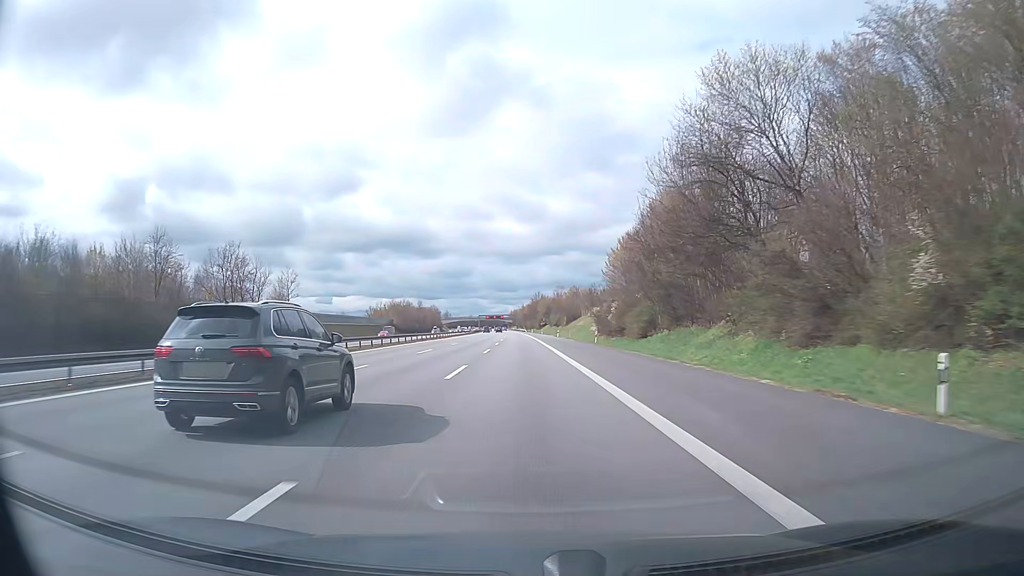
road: motorway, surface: asphalt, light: Day
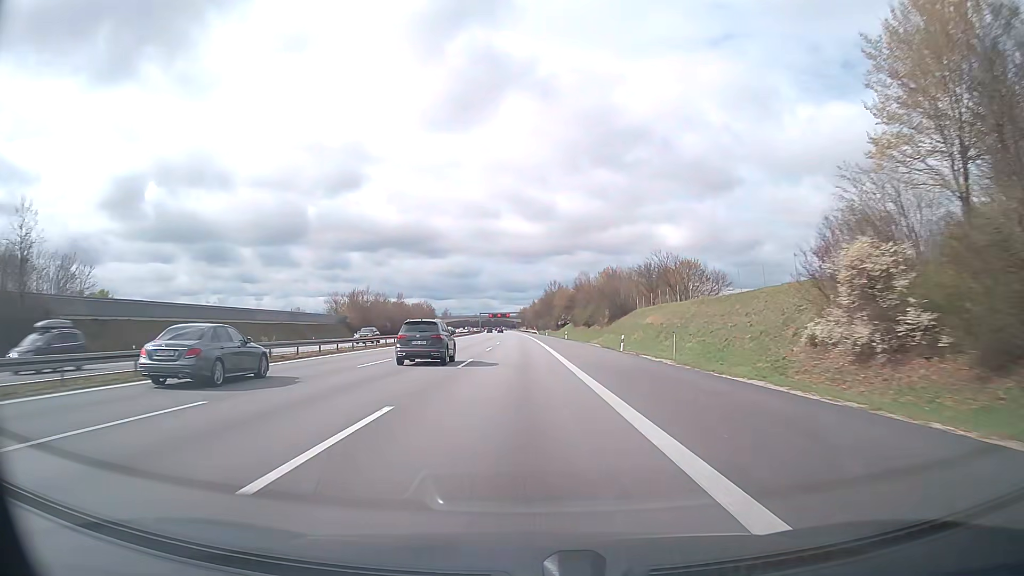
(-0.2, +66.5) m; -1°
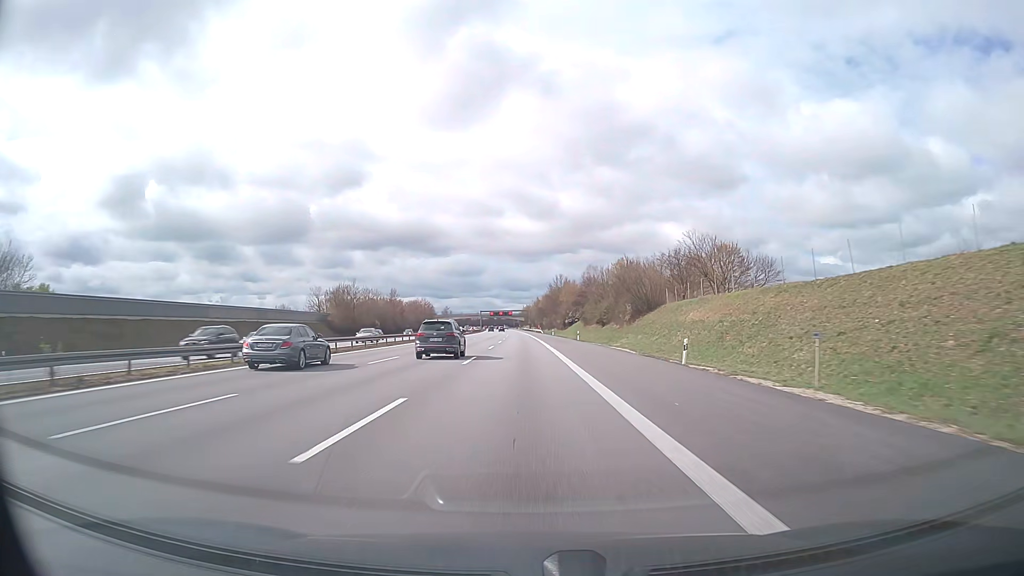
(-0.1, +16.6) m; 0°
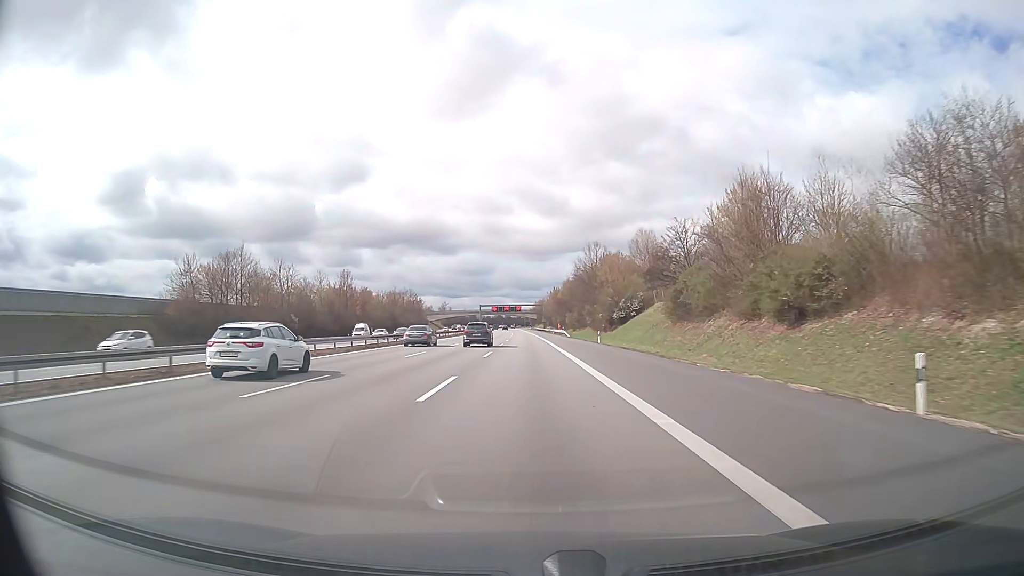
(-0.8, +66.6) m; -1°
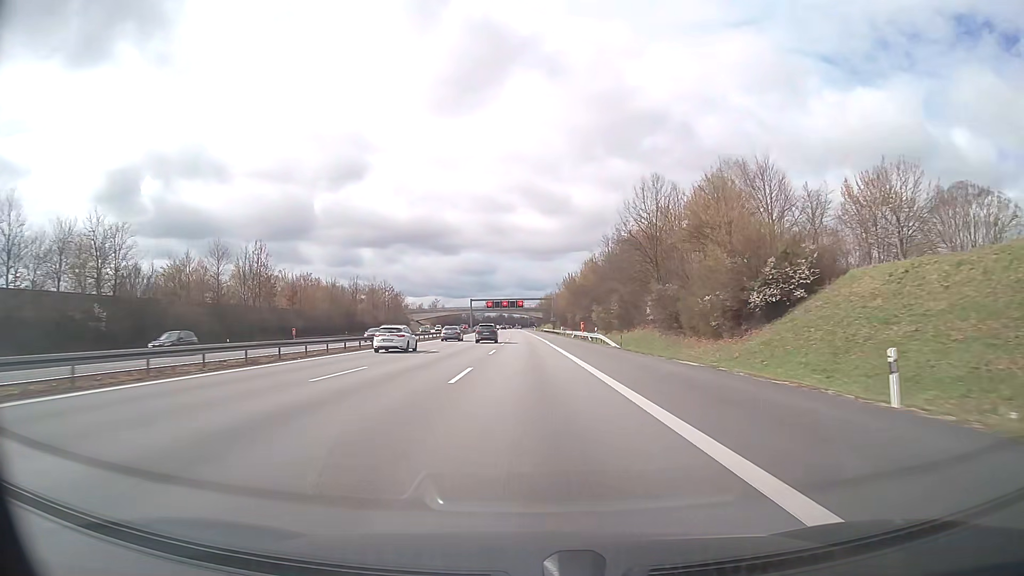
(-0.2, +49.9) m; 0°
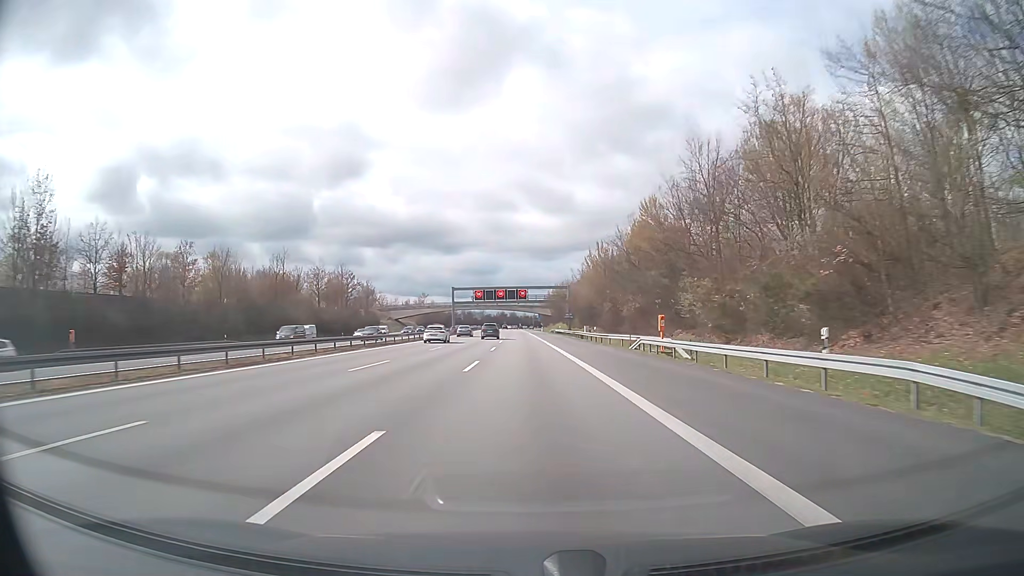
(-0.1, +50.0) m; 0°
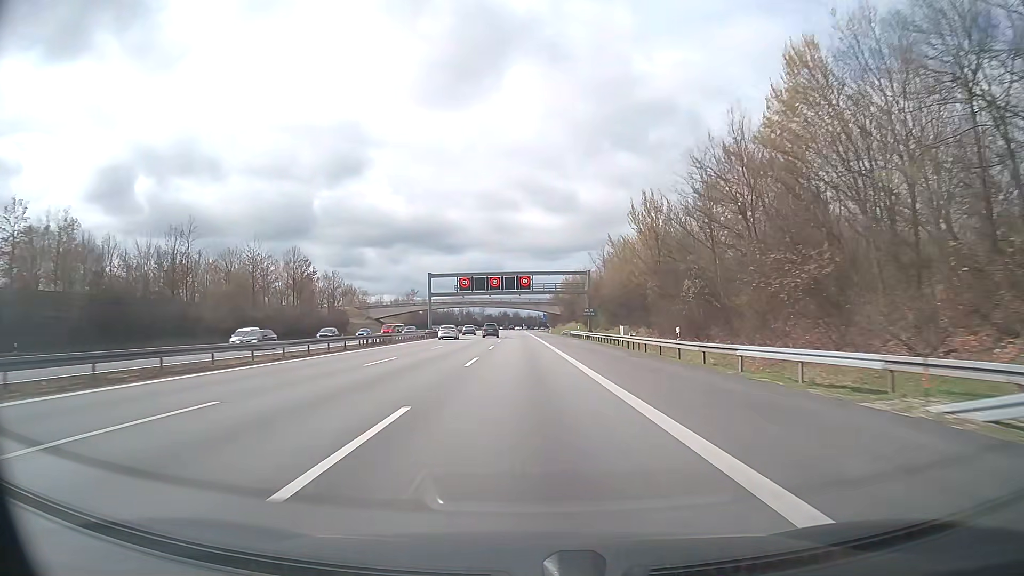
(-0.1, +33.3) m; 0°
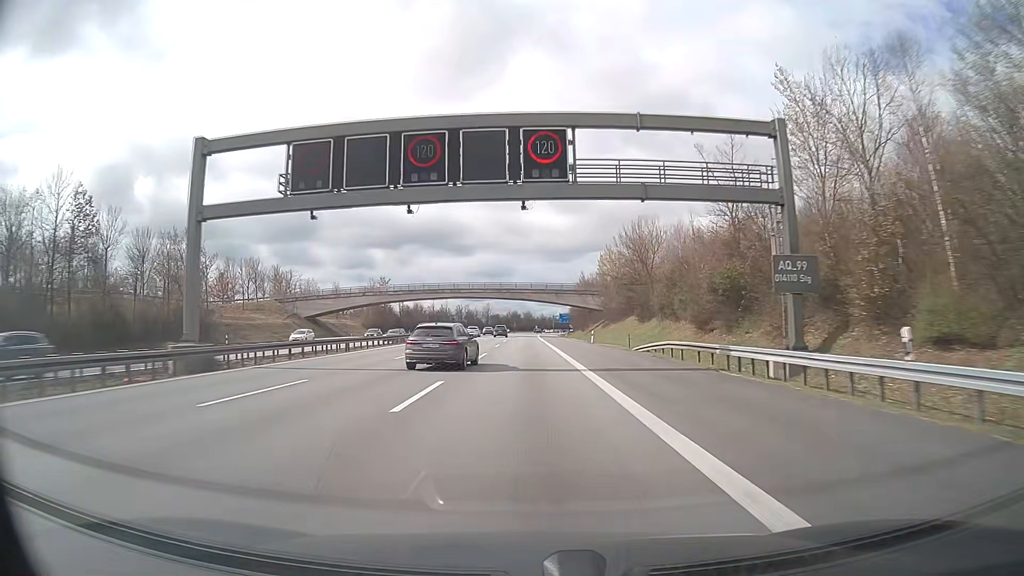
(-0.5, +66.5) m; -1°
(0, +10) (0, +20) (0, +30) (0, +40) (0, +50) (0, +60) (0, +70) (0, +80) (0, +90) (0, +100) m
